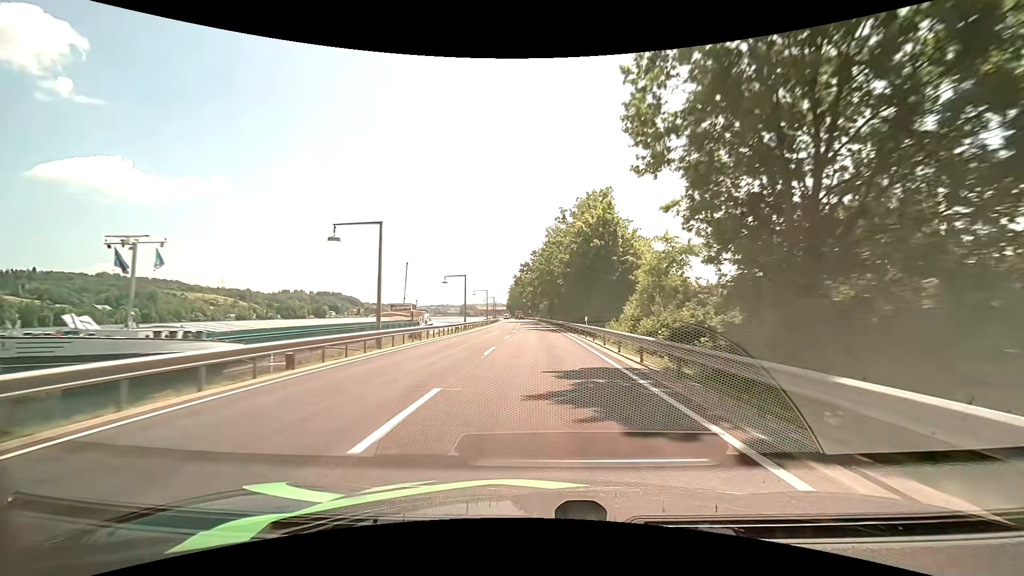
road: primary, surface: asphalt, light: Day
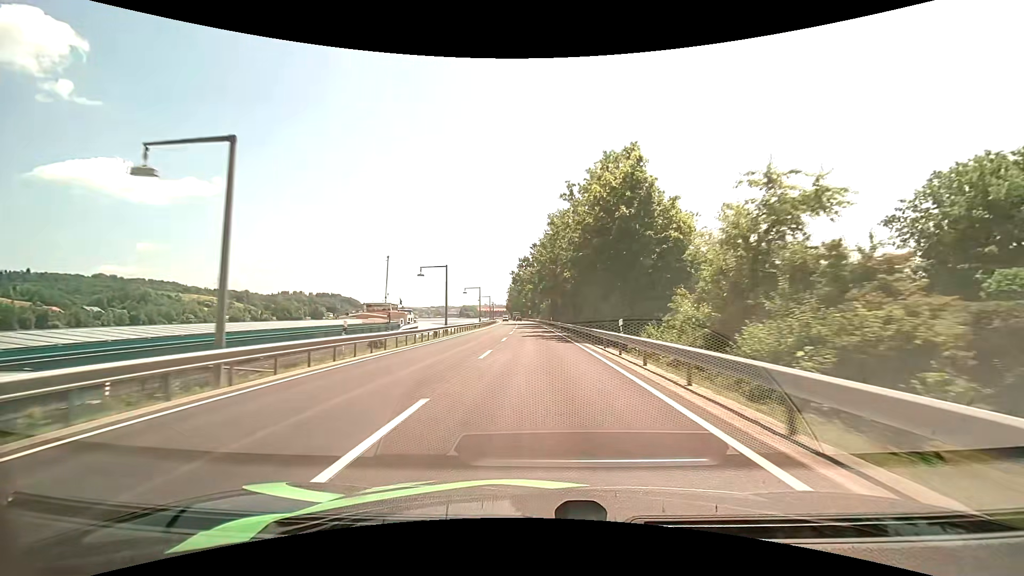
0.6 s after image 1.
(0.0, +13.0) m; 0°
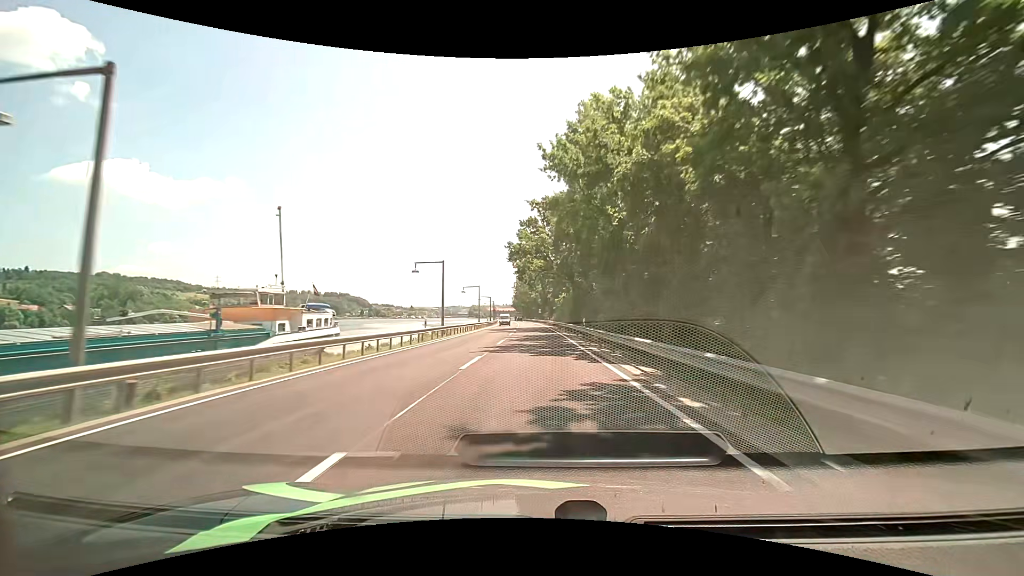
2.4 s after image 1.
(-0.4, +39.3) m; -1°
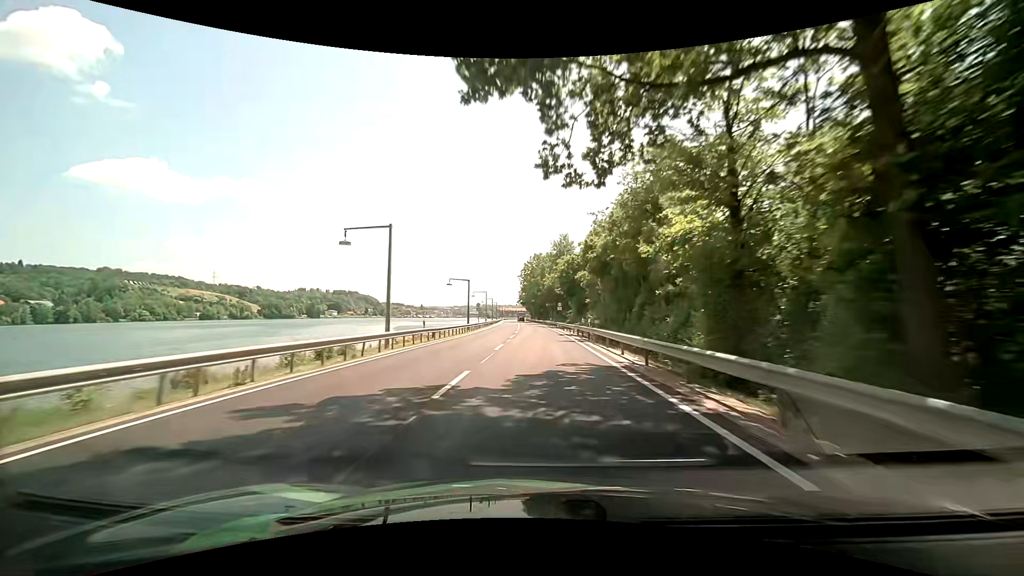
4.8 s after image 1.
(-0.9, +52.7) m; -2°
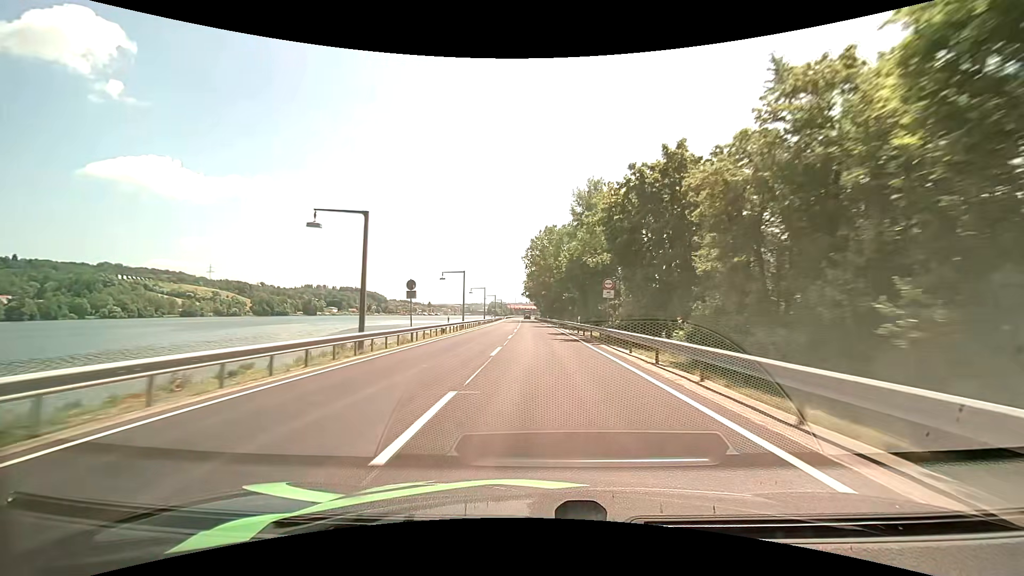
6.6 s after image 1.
(-0.4, +39.9) m; -1°
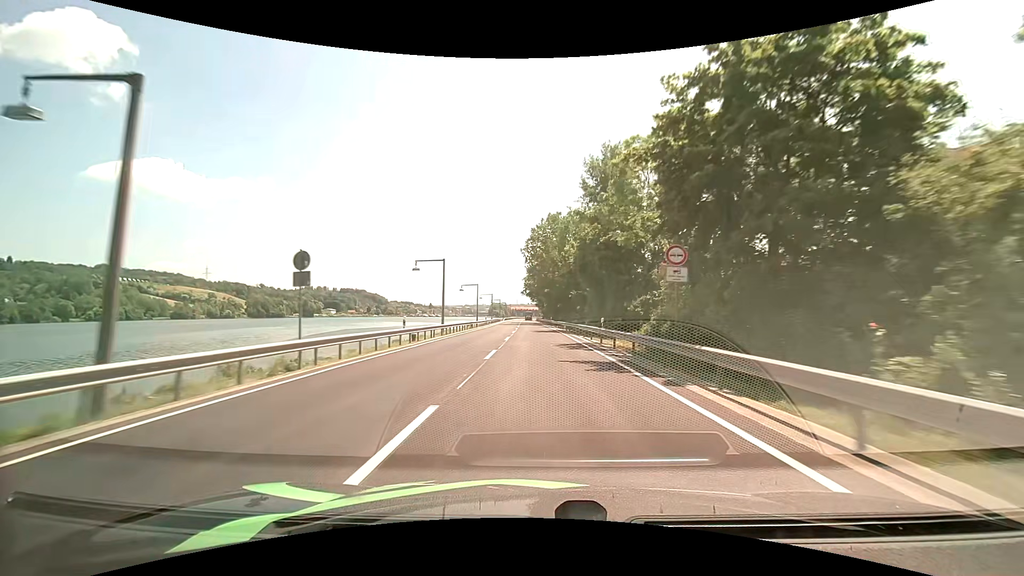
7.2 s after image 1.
(+0.1, +13.3) m; 0°
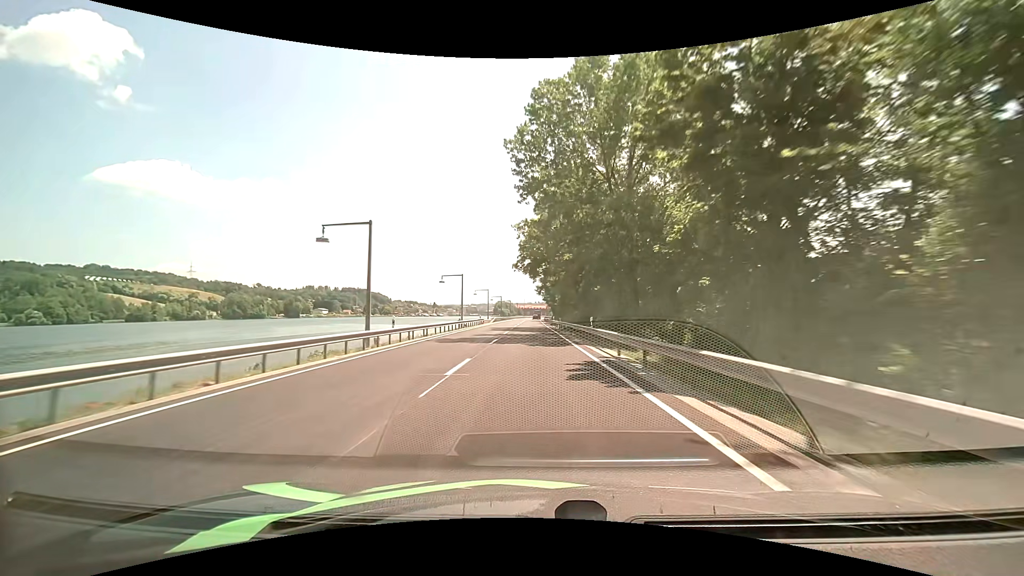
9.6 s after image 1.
(-0.3, +52.1) m; -1°
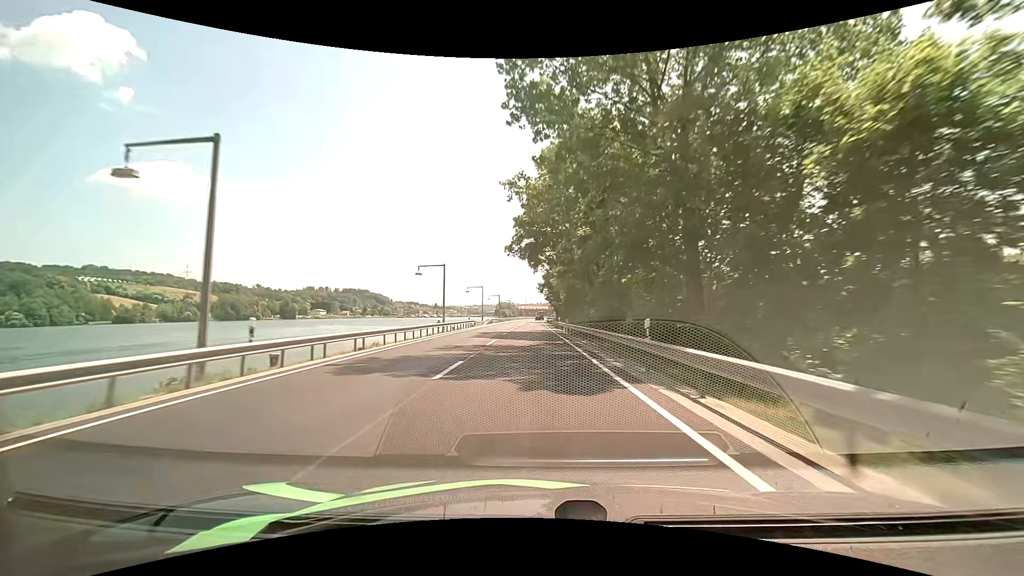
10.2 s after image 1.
(0.0, +12.9) m; 0°
(0, +10) (0, +20) (0, +30) (0, +40) (0, +50) (0, +60) (0, +70) (0, +80) (0, +90) (-1, +100) m
